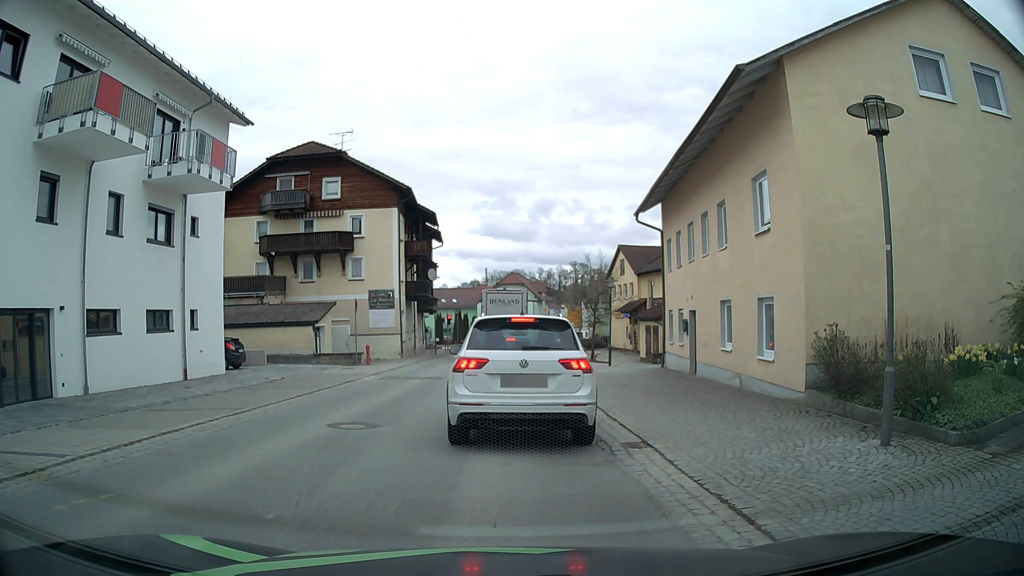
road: secondary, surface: asphalt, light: Day
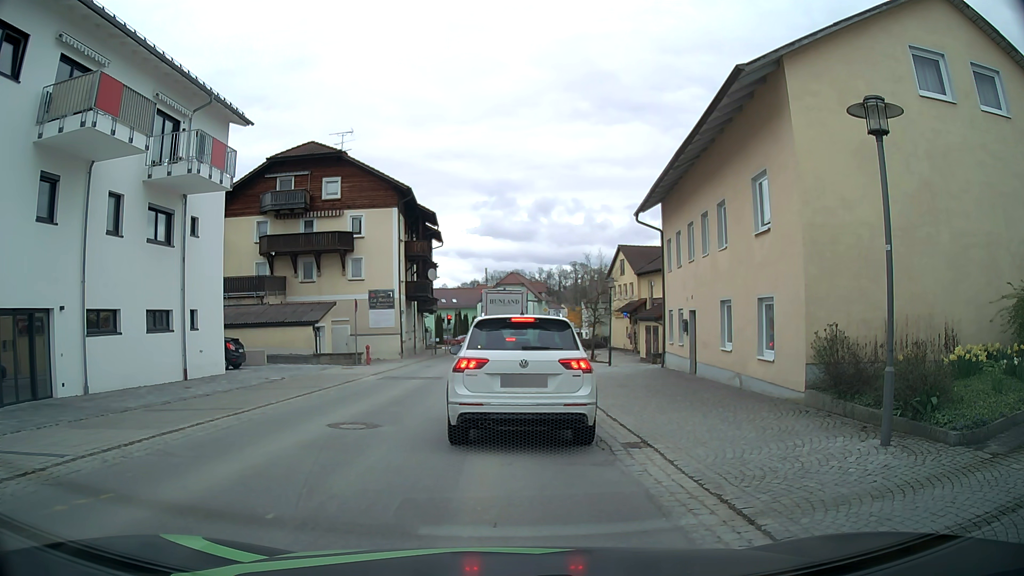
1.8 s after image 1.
(0.0, 0.0) m; 0°
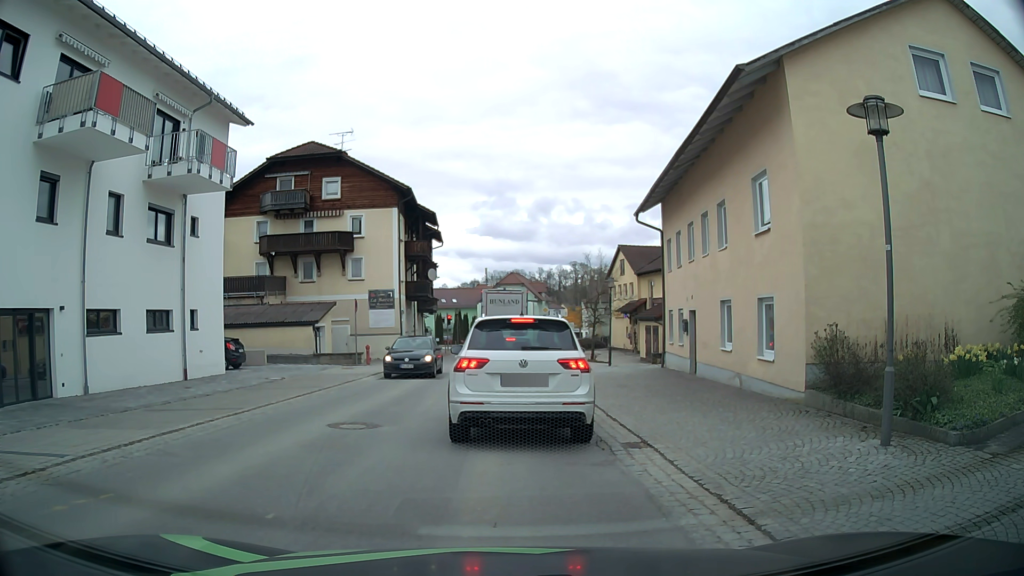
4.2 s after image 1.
(0.0, 0.0) m; 0°
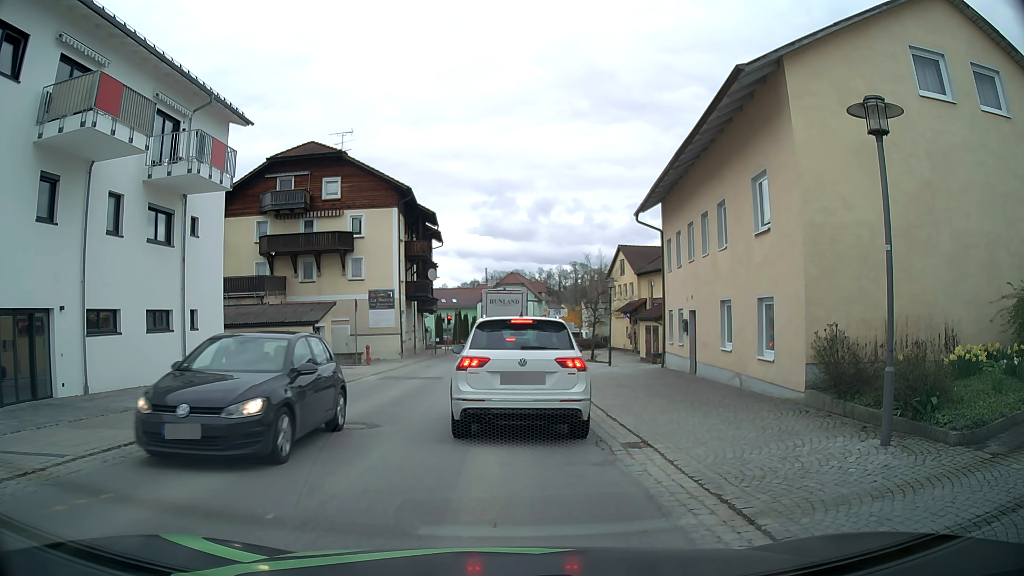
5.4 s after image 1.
(0.0, 0.0) m; 0°
